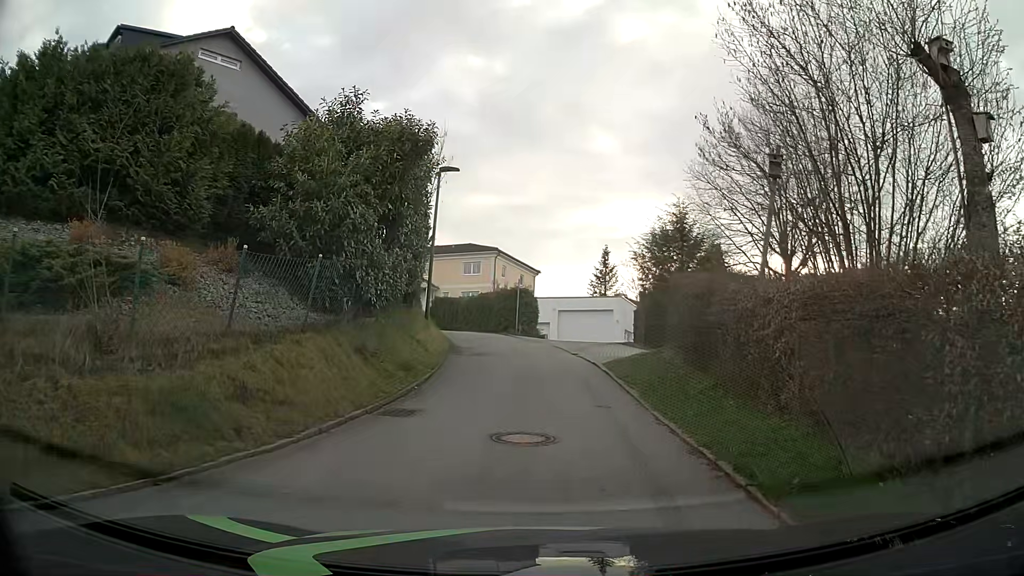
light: Day
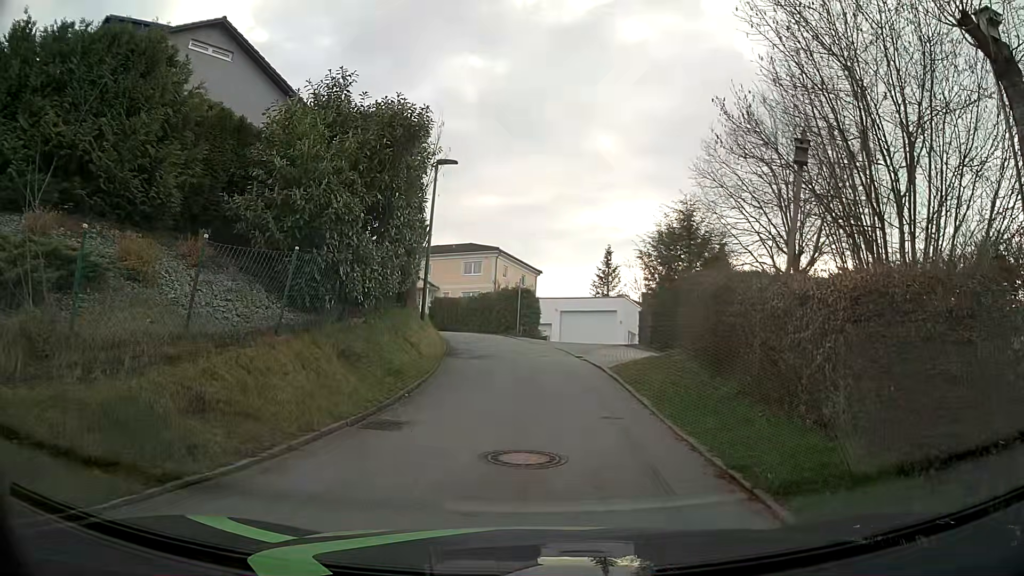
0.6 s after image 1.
(0.0, +0.9) m; +1°
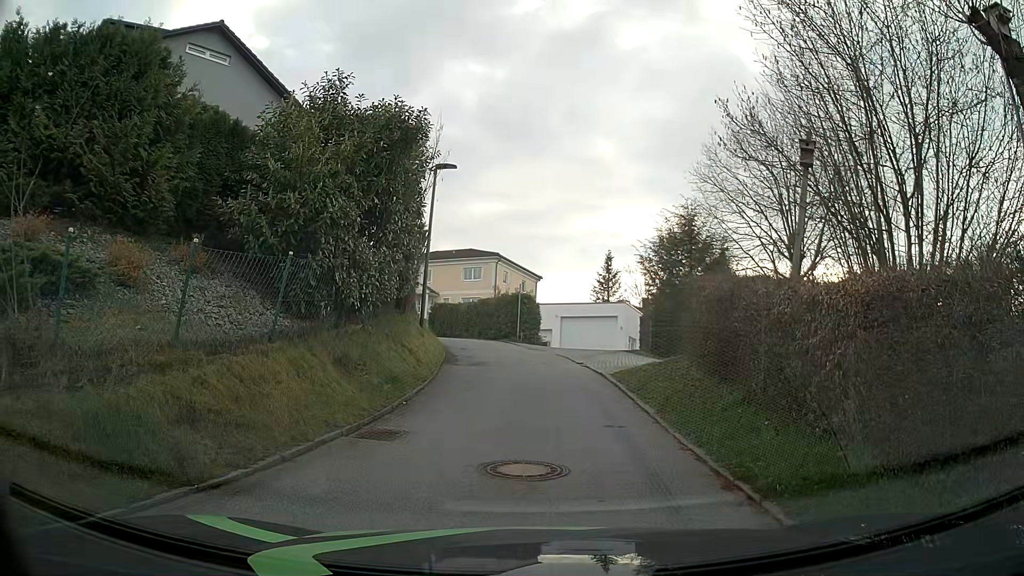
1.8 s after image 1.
(0.0, +0.3) m; 0°
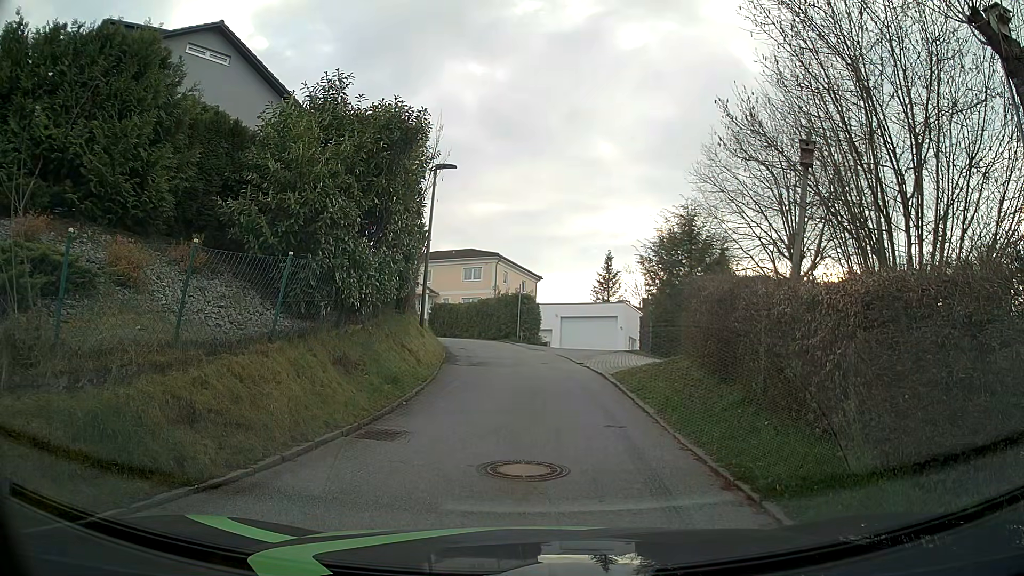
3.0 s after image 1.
(0.0, 0.0) m; 0°
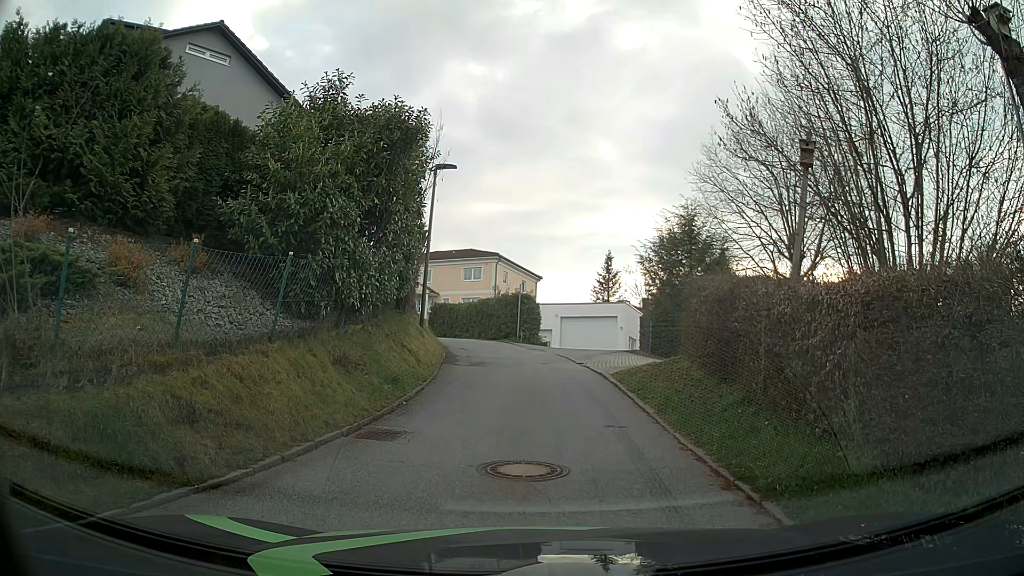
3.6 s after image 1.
(0.0, 0.0) m; 0°
